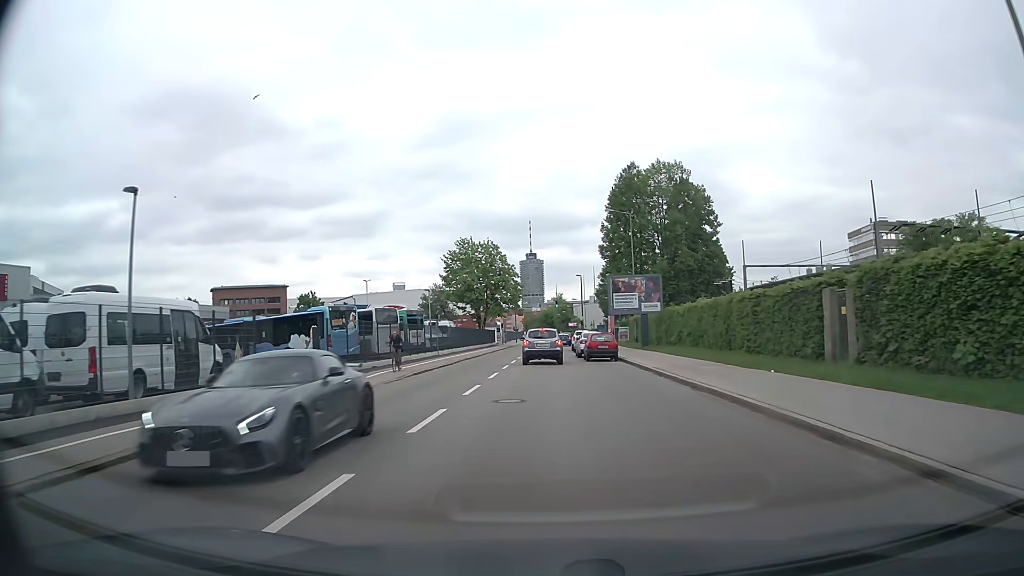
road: secondary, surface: asphalt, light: Day
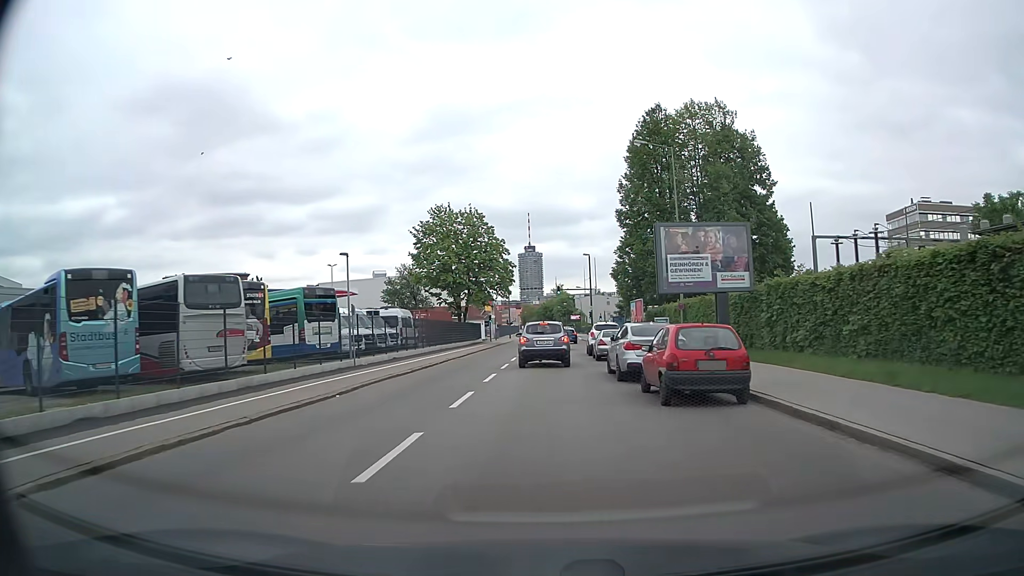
(0.0, +21.4) m; 0°
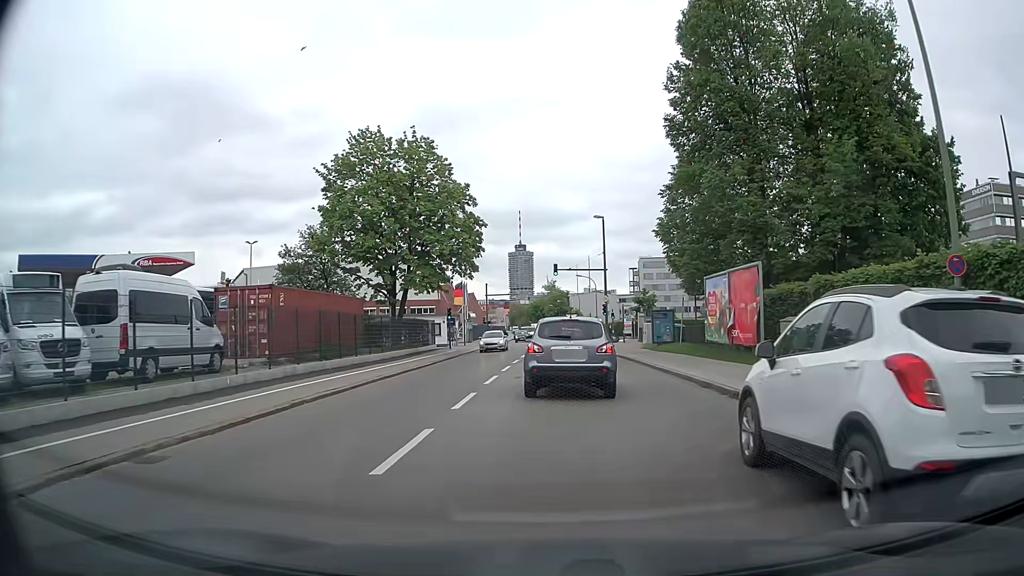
(+0.1, +28.9) m; +1°
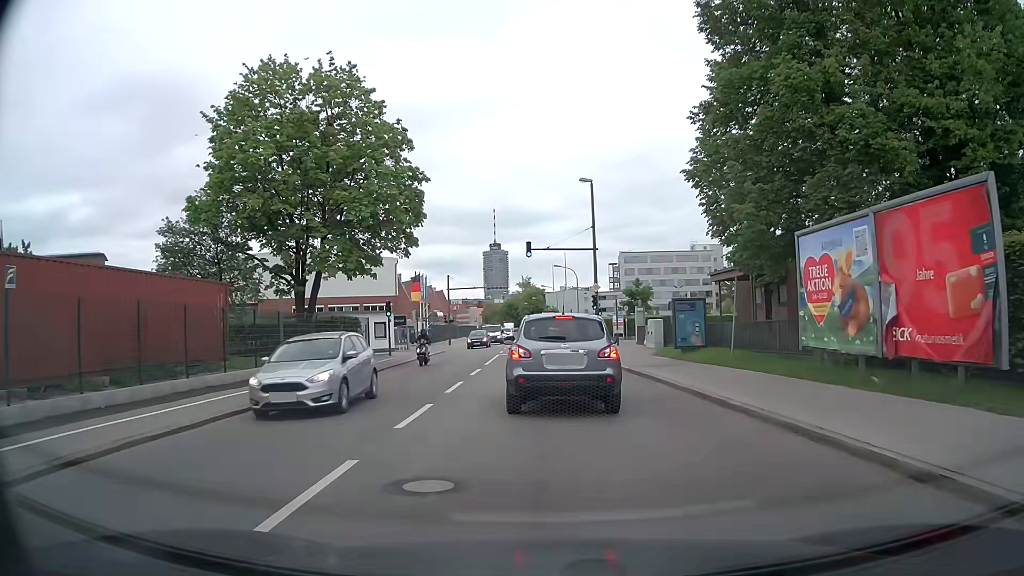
(+0.3, +13.2) m; +2°
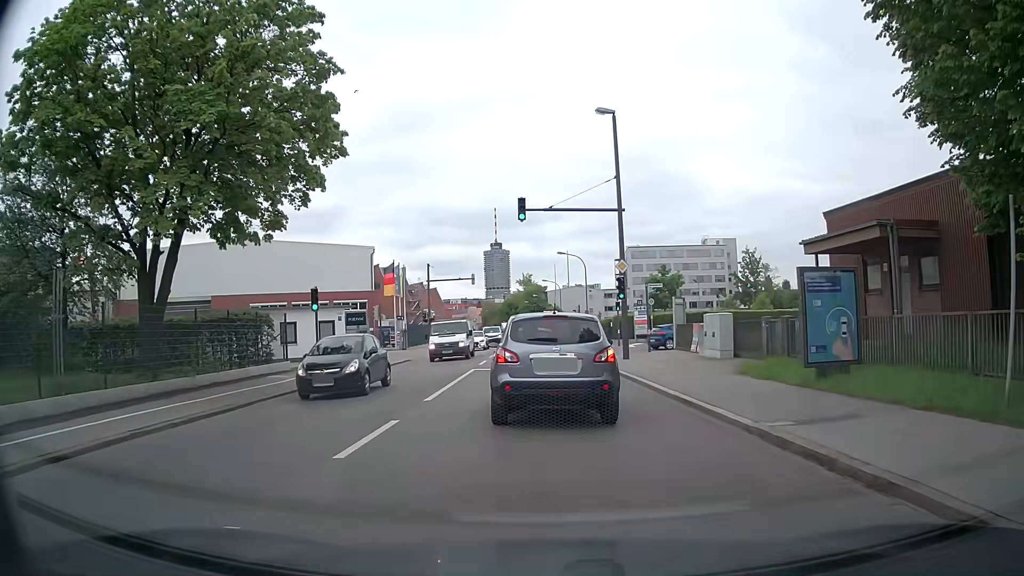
(0.0, +13.2) m; 0°
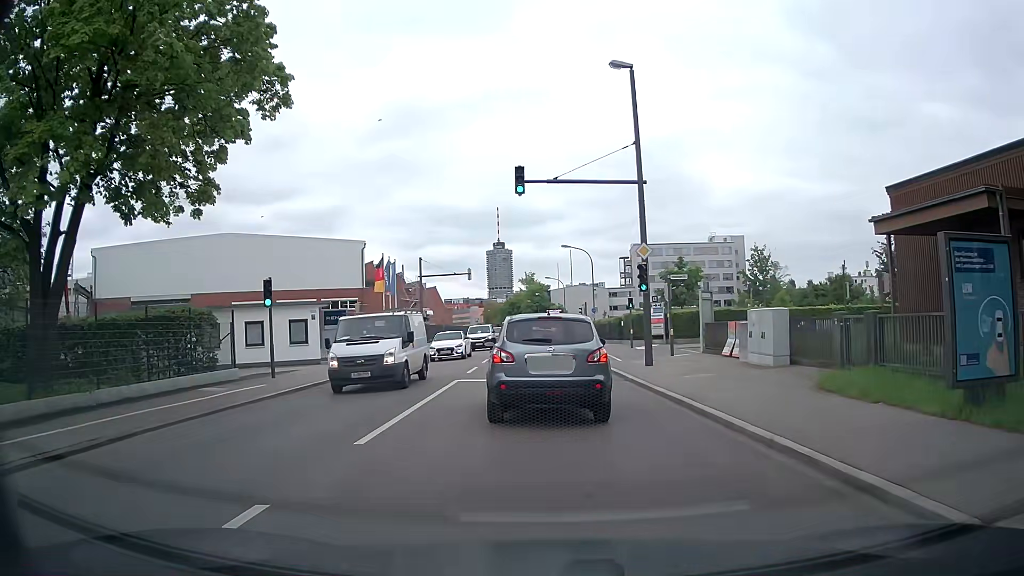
(-0.1, +5.1) m; 0°
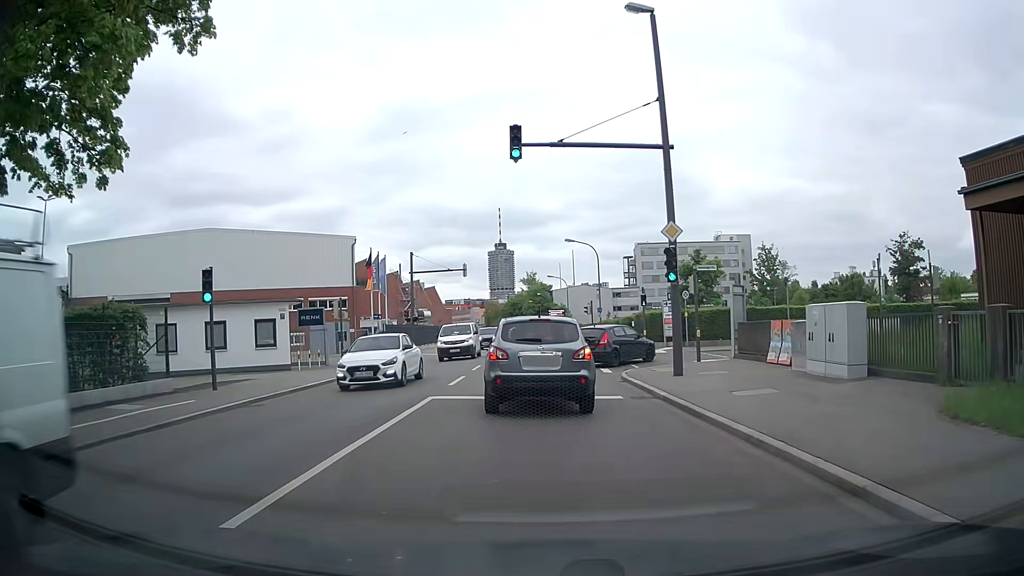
(-0.1, +4.5) m; -1°
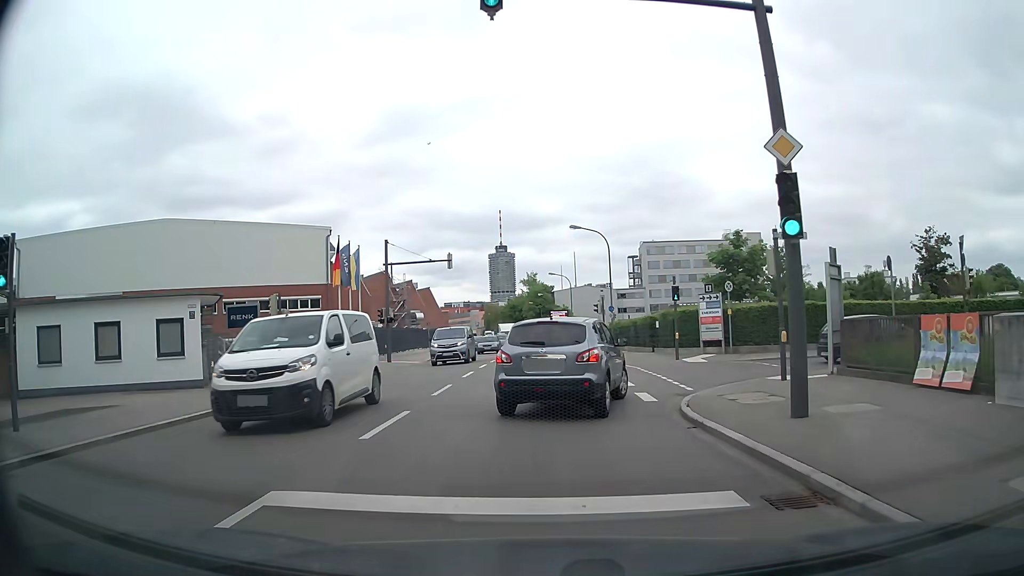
(+0.1, +8.7) m; 0°
(0, +10) (0, +20) (0, +30) (0, +40) (0, +50) (-1, +60) (-1, +70) (-1, +80) (-2, +90) (-2, +100) m
